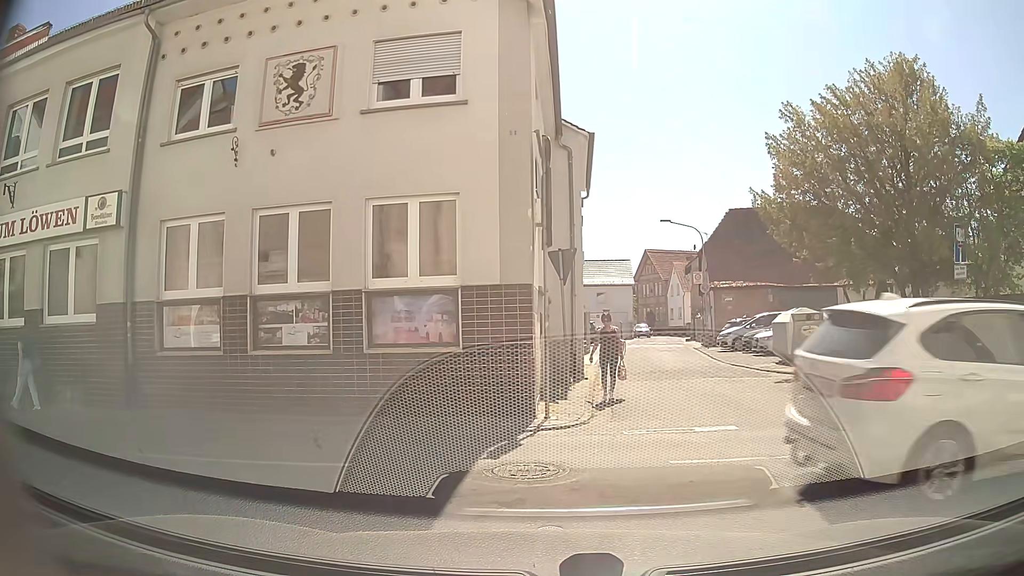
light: Day
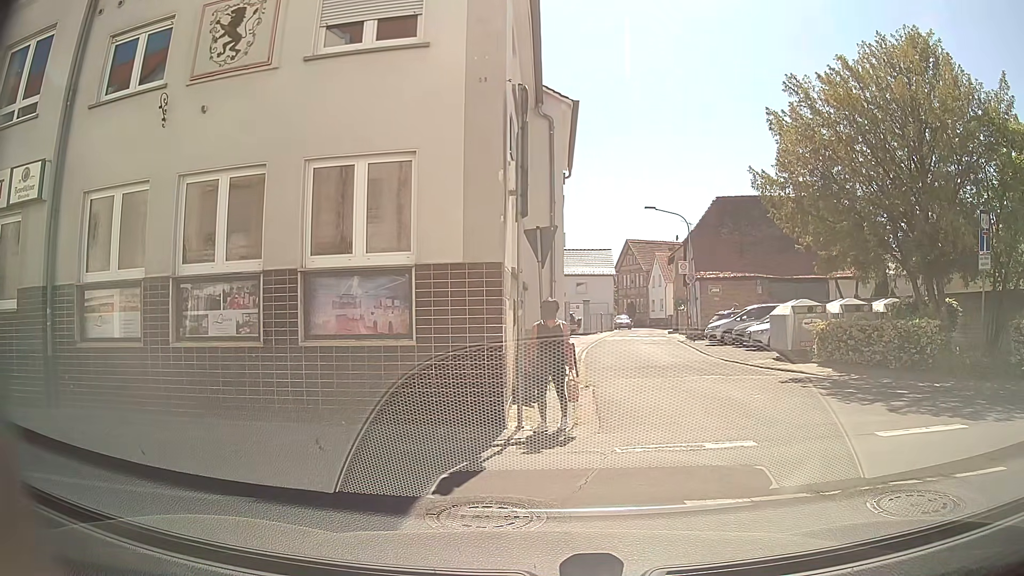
(0.0, +1.7) m; 0°
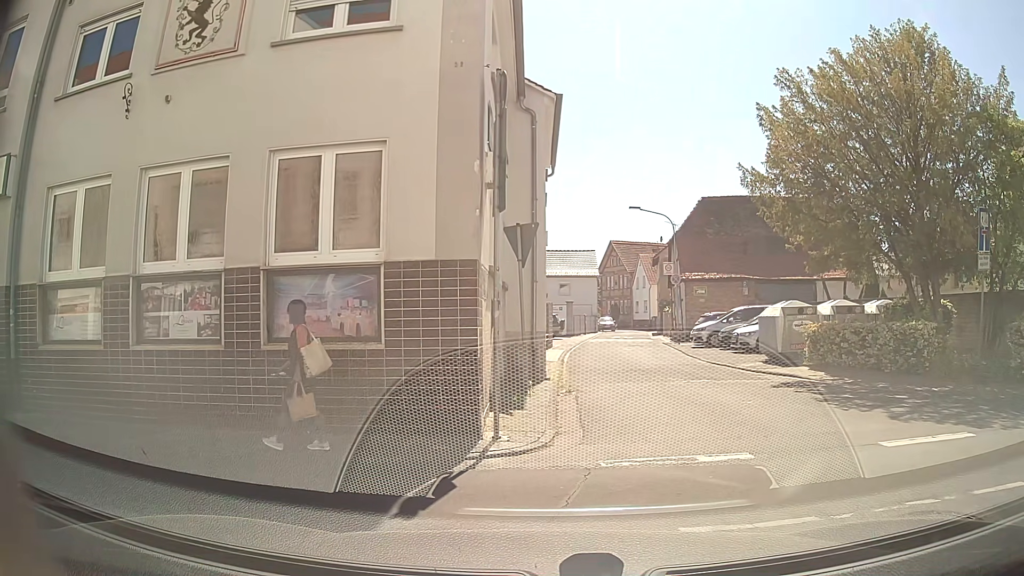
(0.0, +0.6) m; 0°
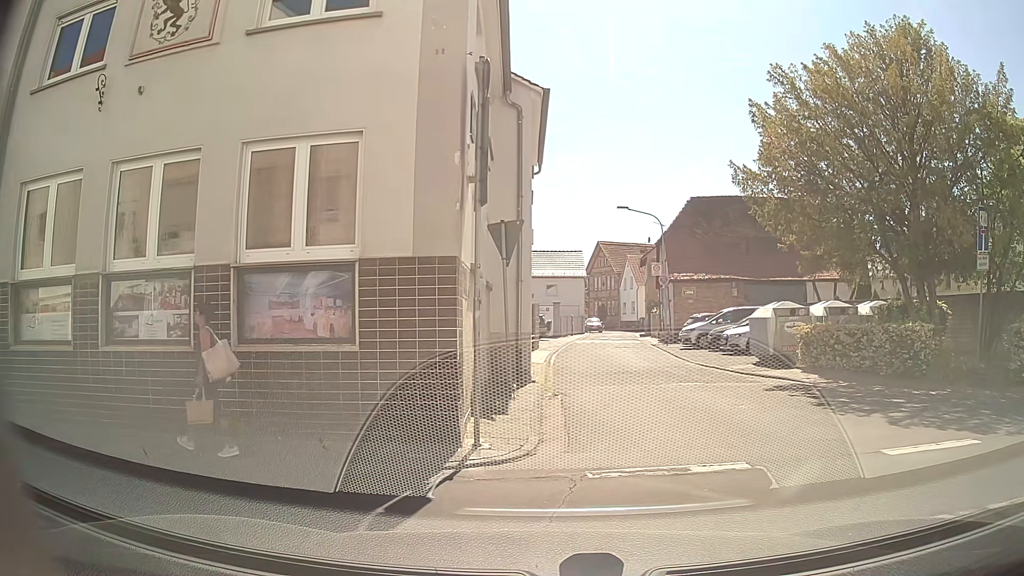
(0.0, +0.5) m; 0°
